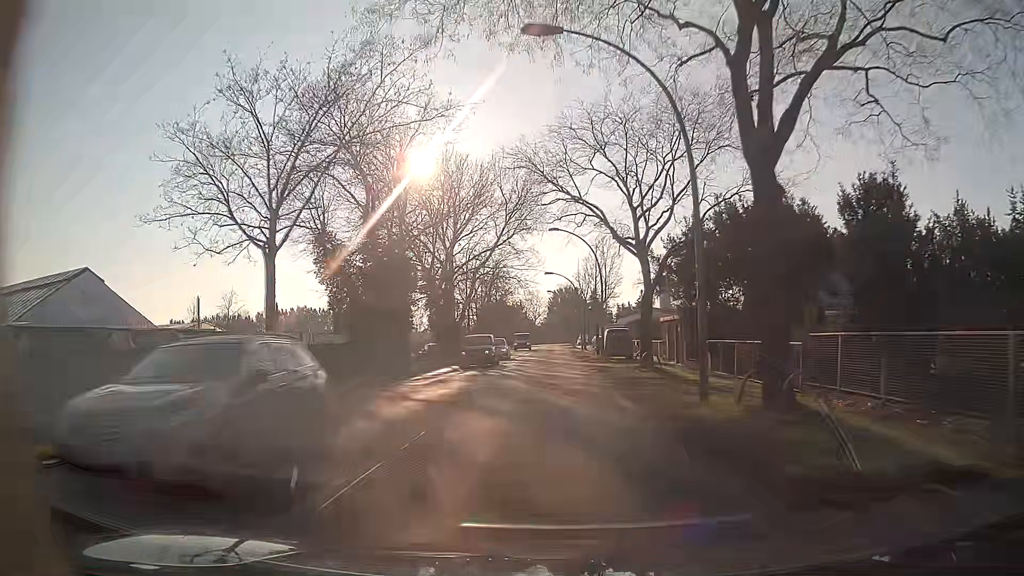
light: Day
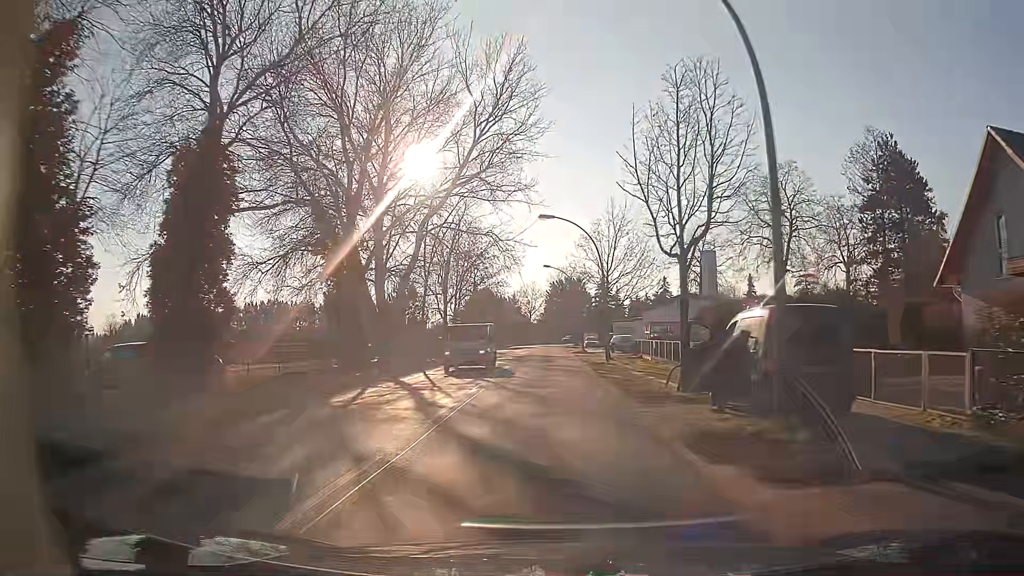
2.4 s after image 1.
(+0.2, +29.8) m; +1°
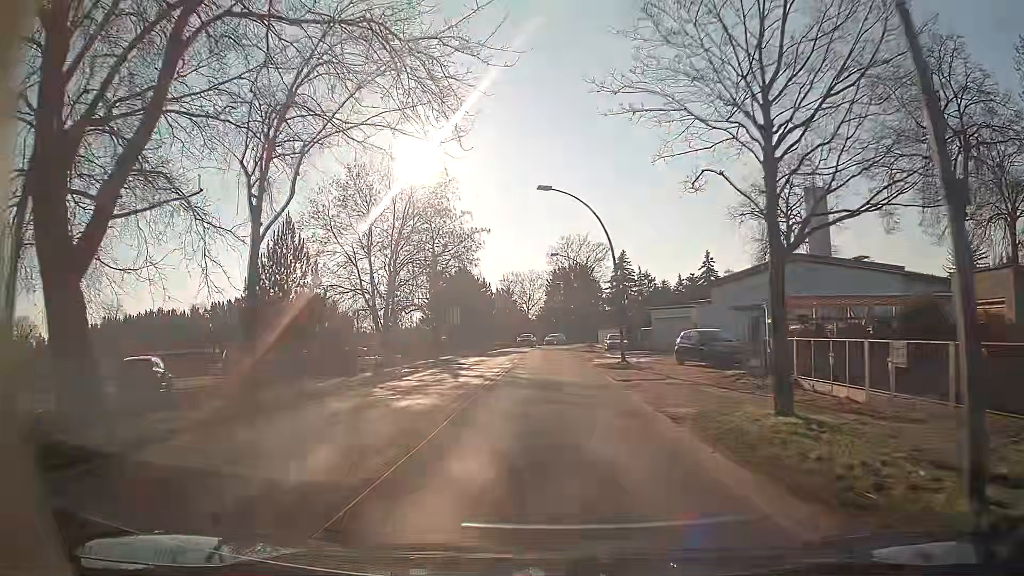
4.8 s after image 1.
(-0.2, +30.2) m; 0°
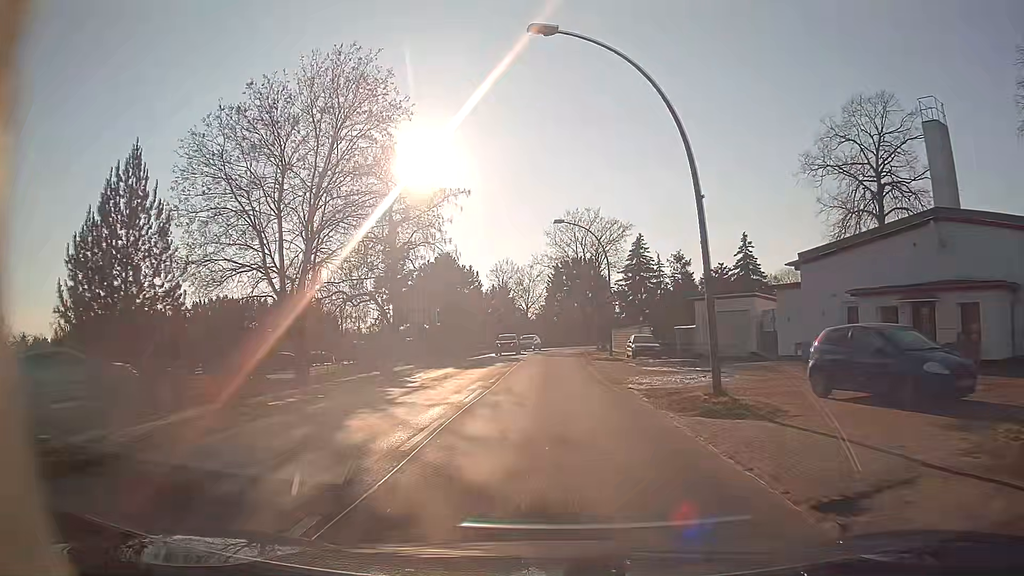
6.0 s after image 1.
(0.0, +15.2) m; 0°
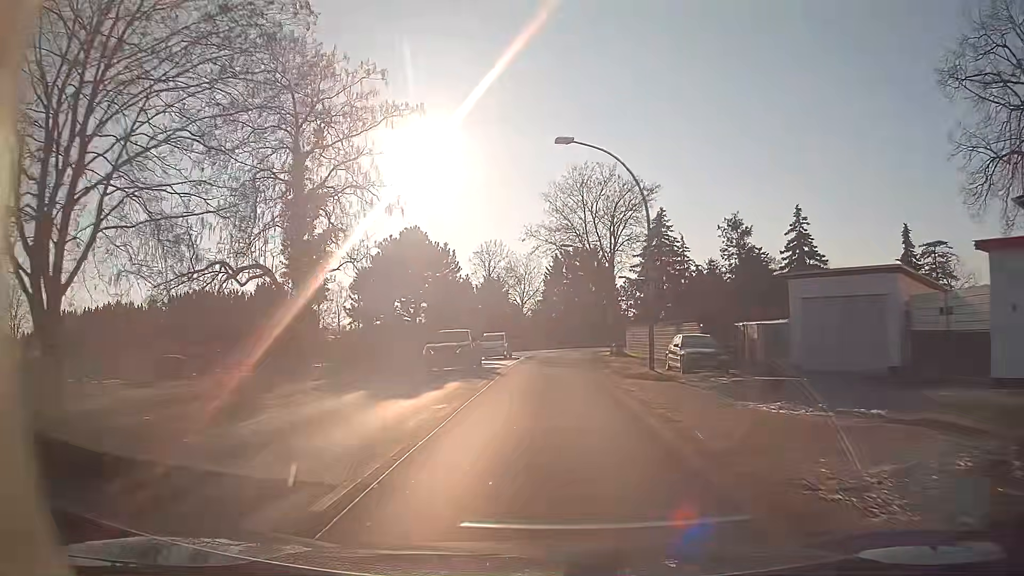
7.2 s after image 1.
(+0.1, +15.1) m; +1°
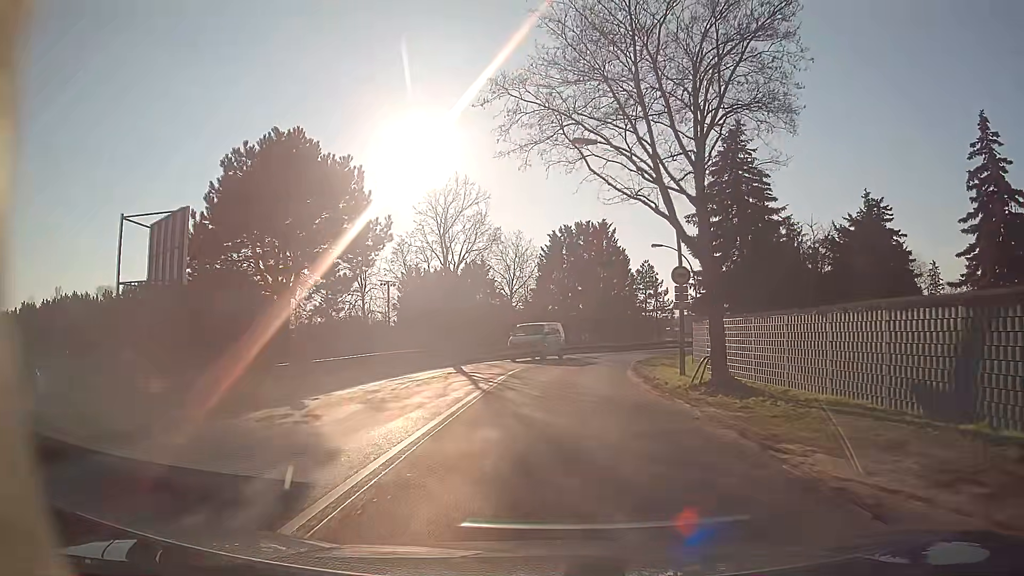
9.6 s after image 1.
(0.0, +24.6) m; 0°
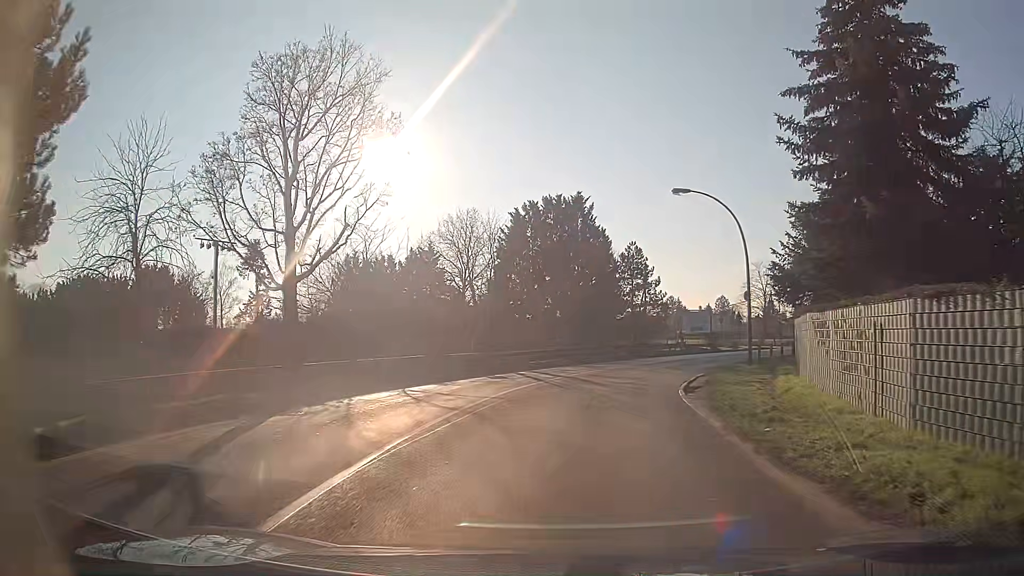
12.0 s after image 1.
(+0.5, +18.6) m; +4°
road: secondary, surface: asphalt
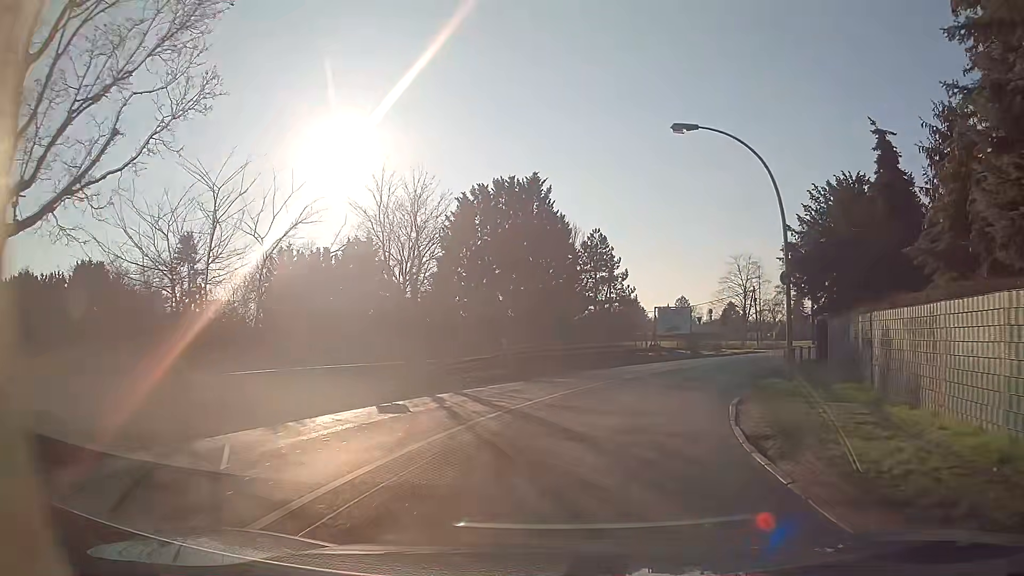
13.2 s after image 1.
(+0.3, +9.5) m; +4°
